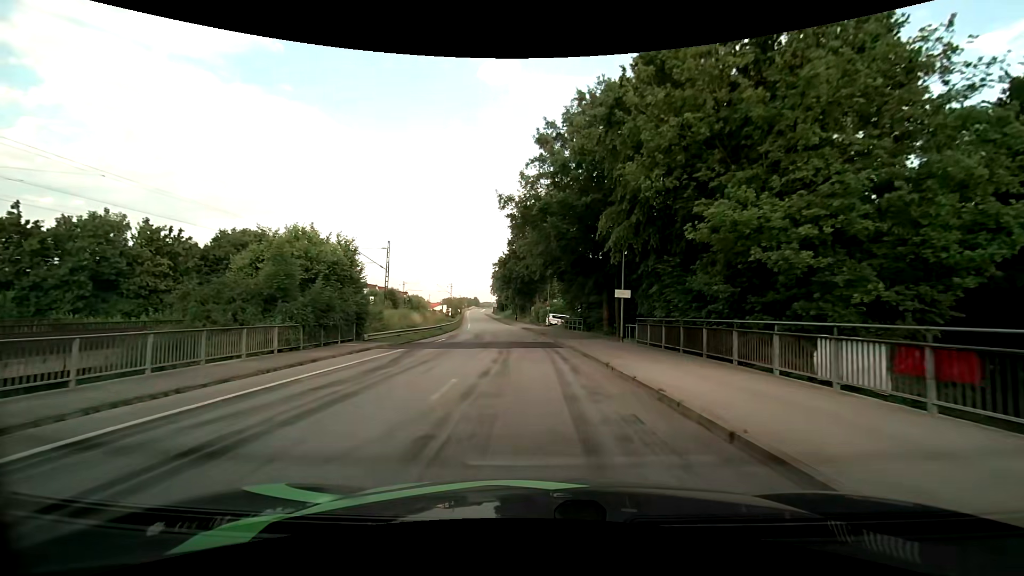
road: unclassified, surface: asphalt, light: Day
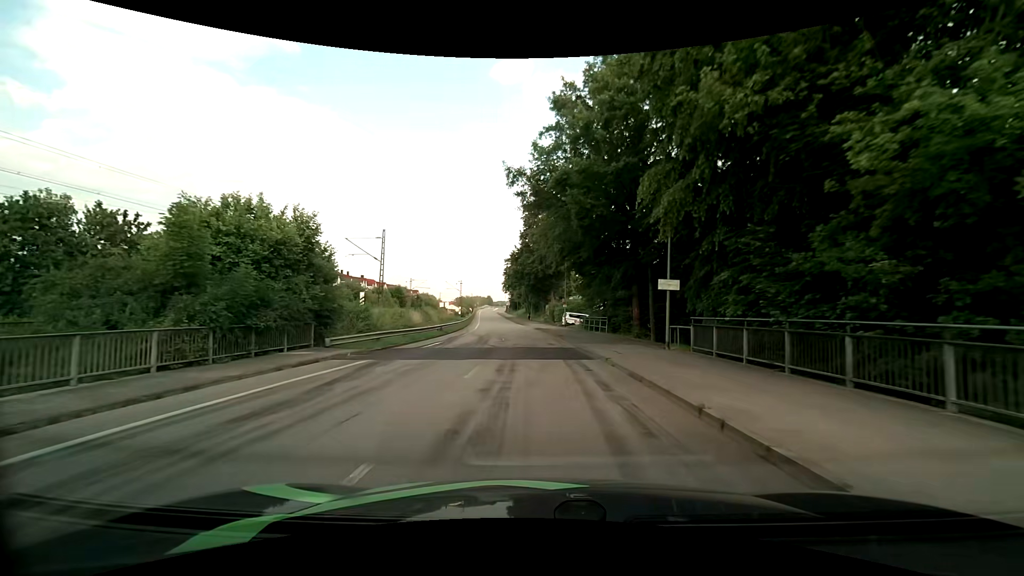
(-0.1, +6.6) m; -2°
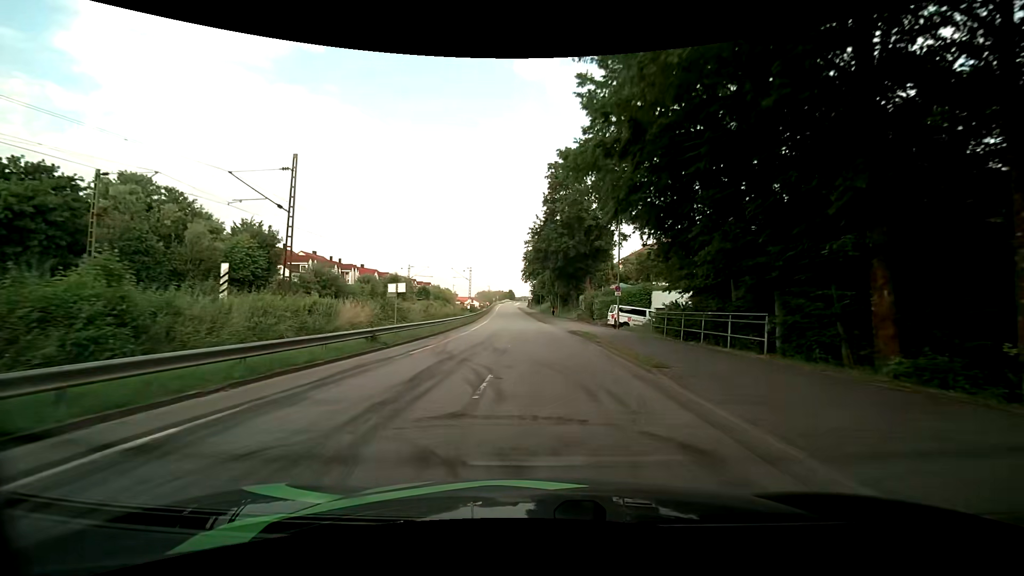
(-0.6, +21.5) m; -3°
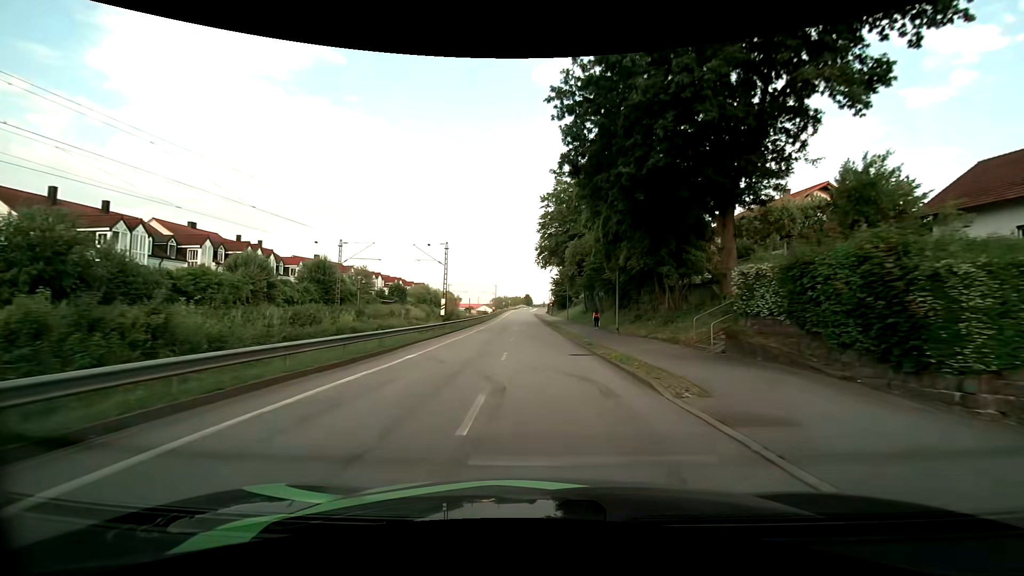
(-0.6, +38.7) m; -2°
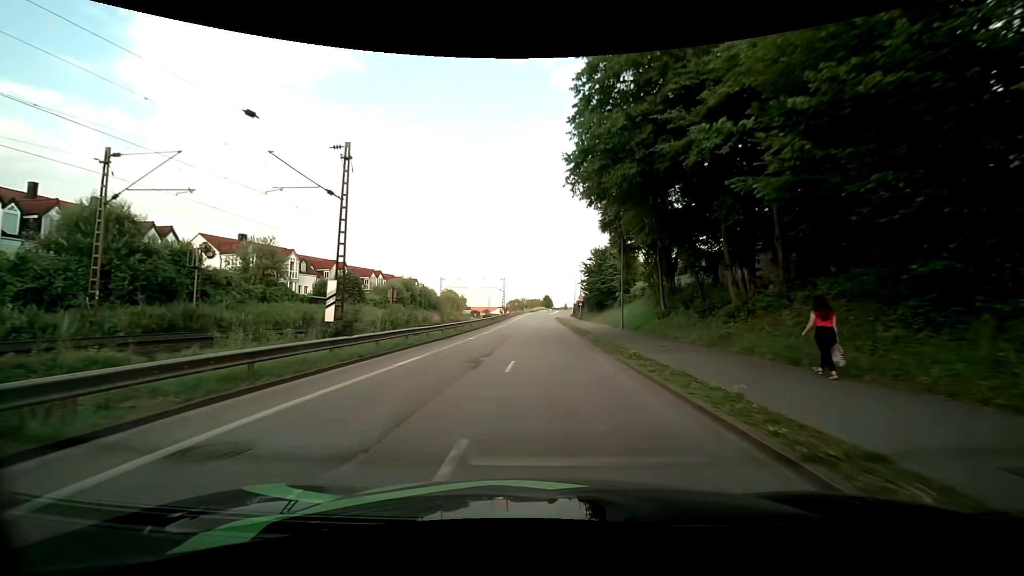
(-0.6, +30.3) m; -2°
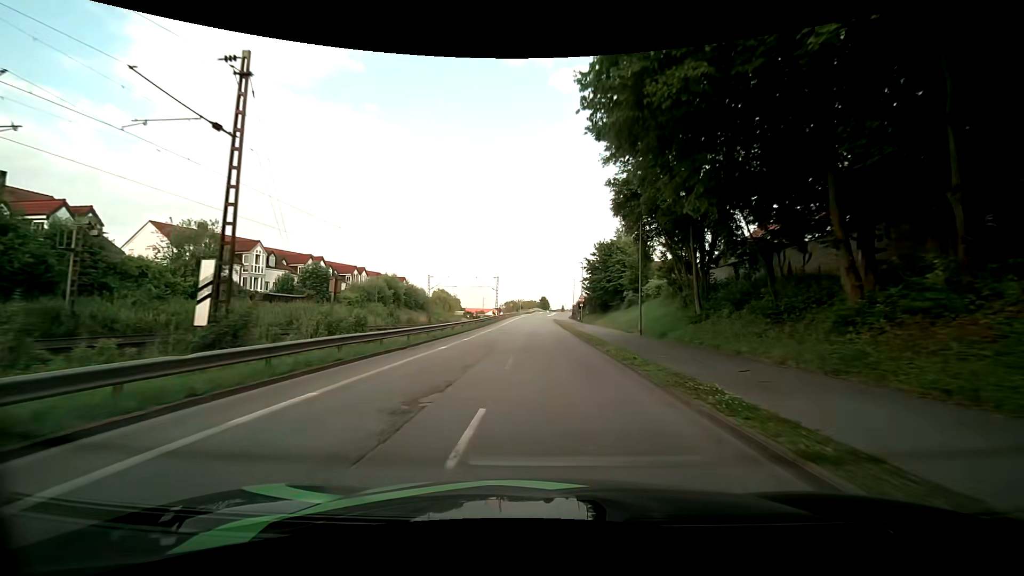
(-0.1, +7.3) m; 0°
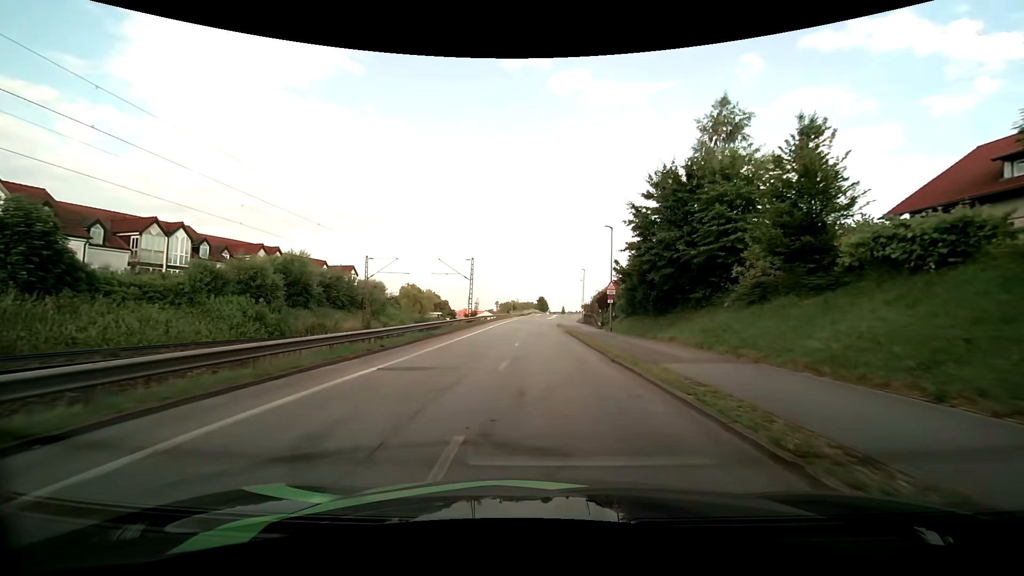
(-0.1, +28.4) m; 0°
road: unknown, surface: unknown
